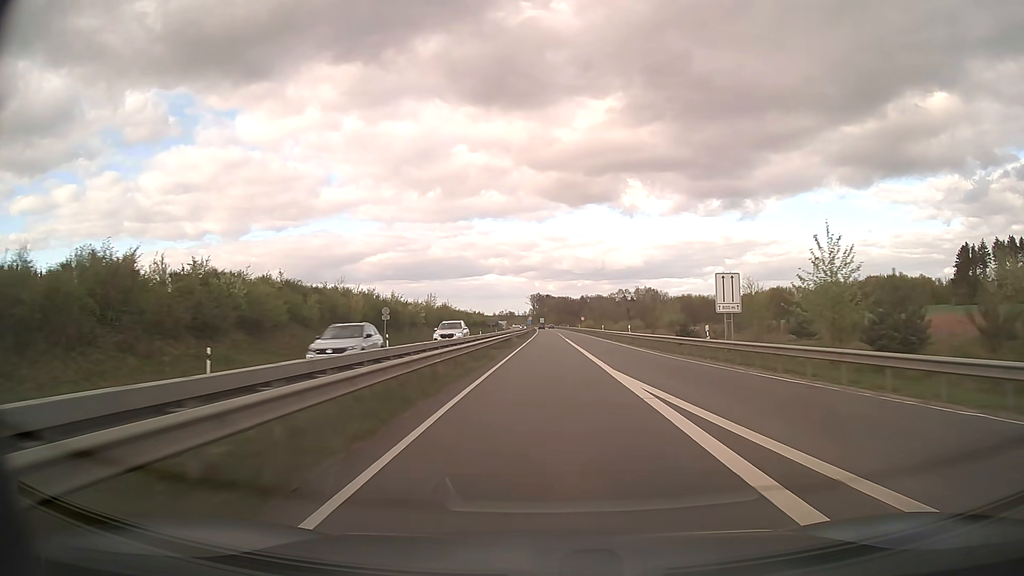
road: trunk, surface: asphalt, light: Day
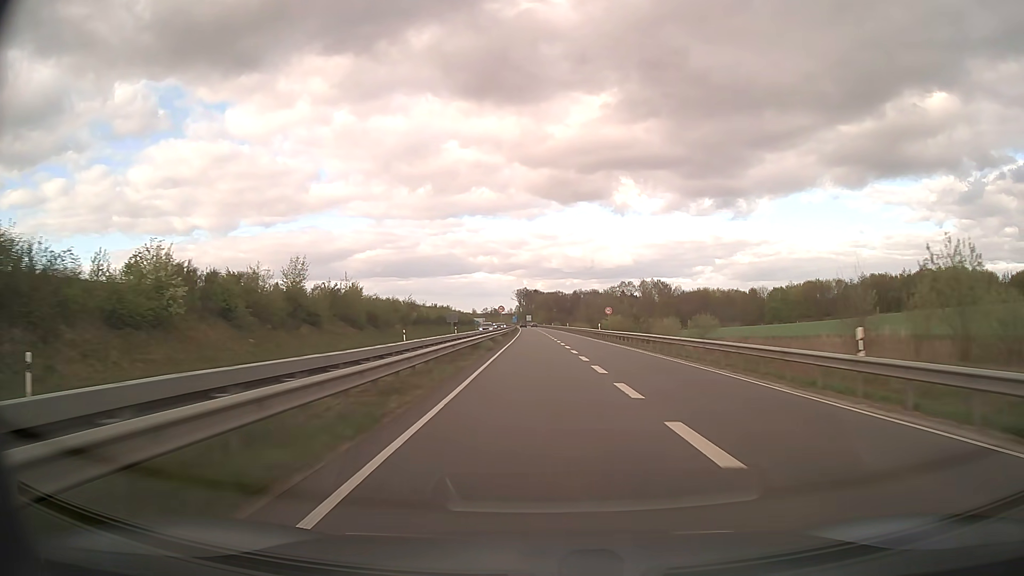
(+0.4, +63.2) m; +1°
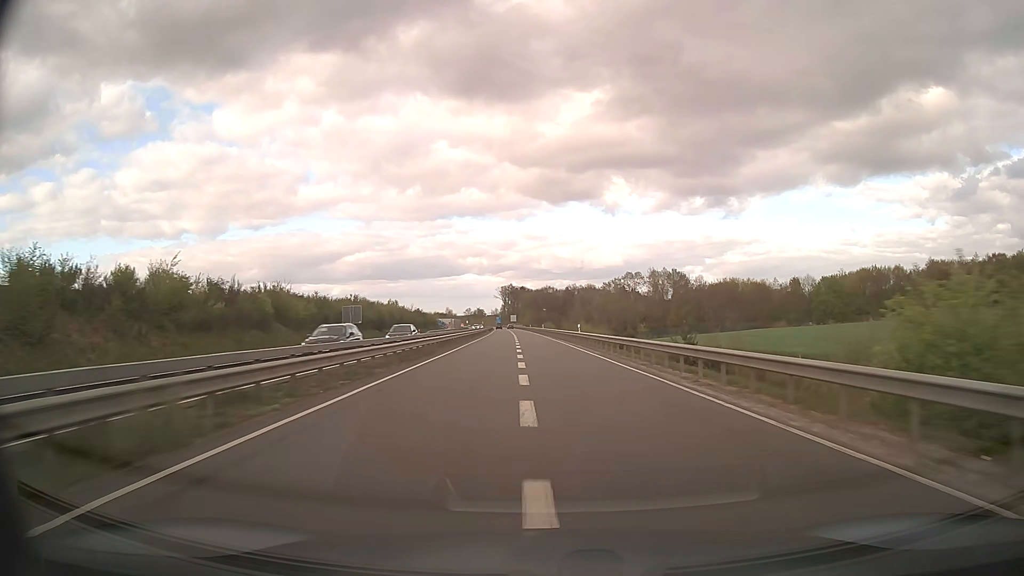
(+0.9, +63.2) m; +1°
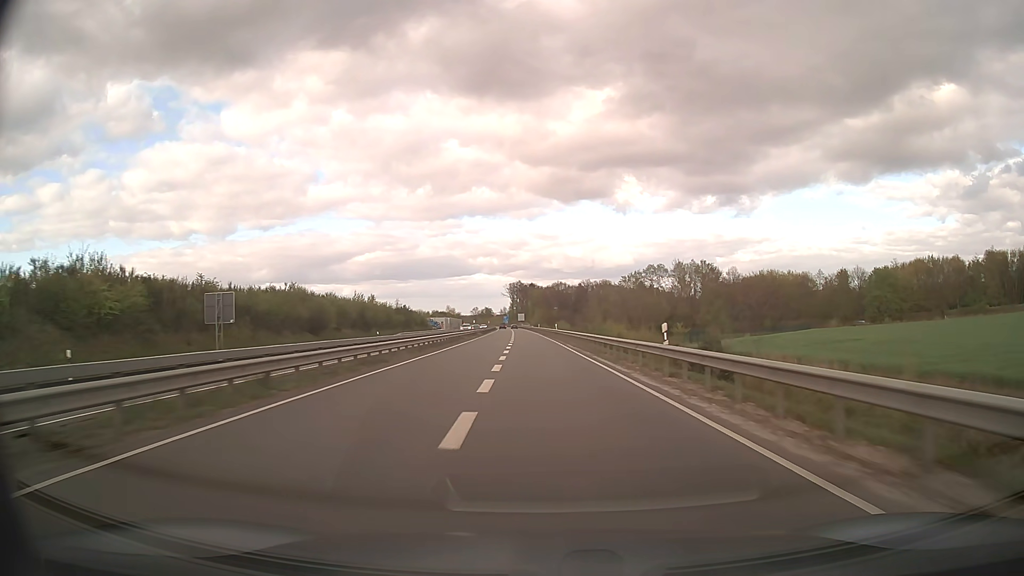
(-0.2, +31.6) m; -1°
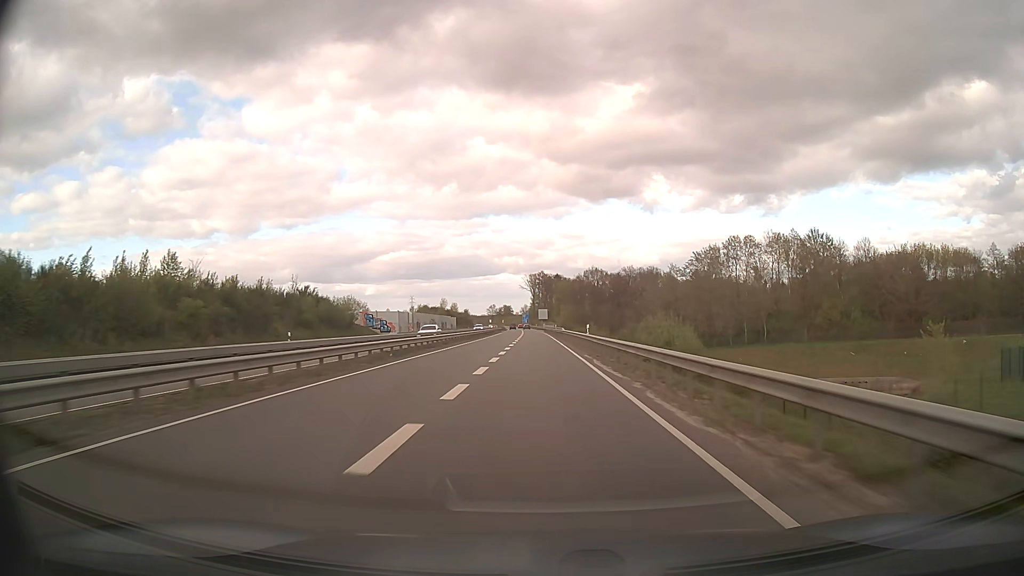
(-1.8, +79.0) m; -2°
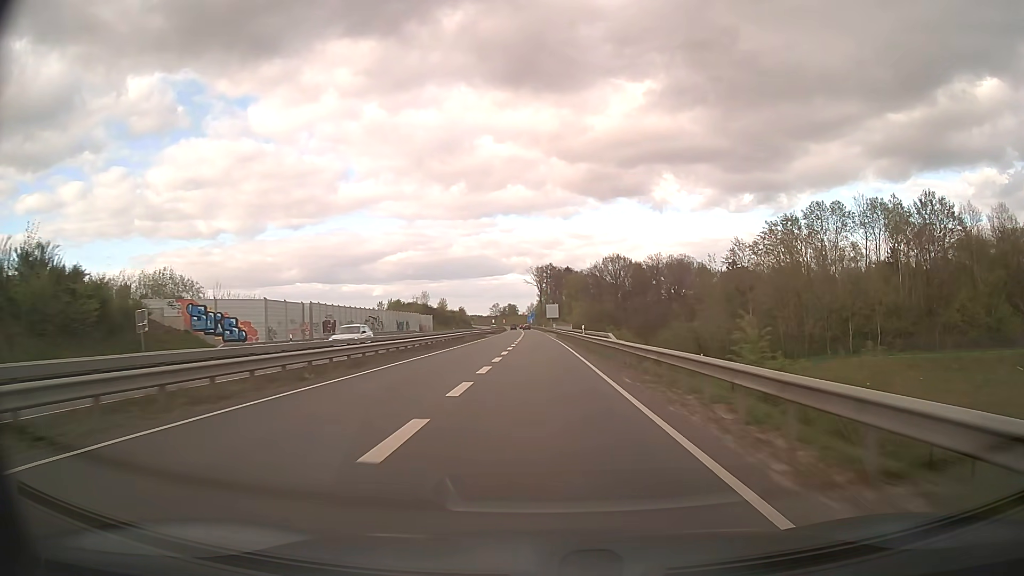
(-0.3, +47.3) m; -1°
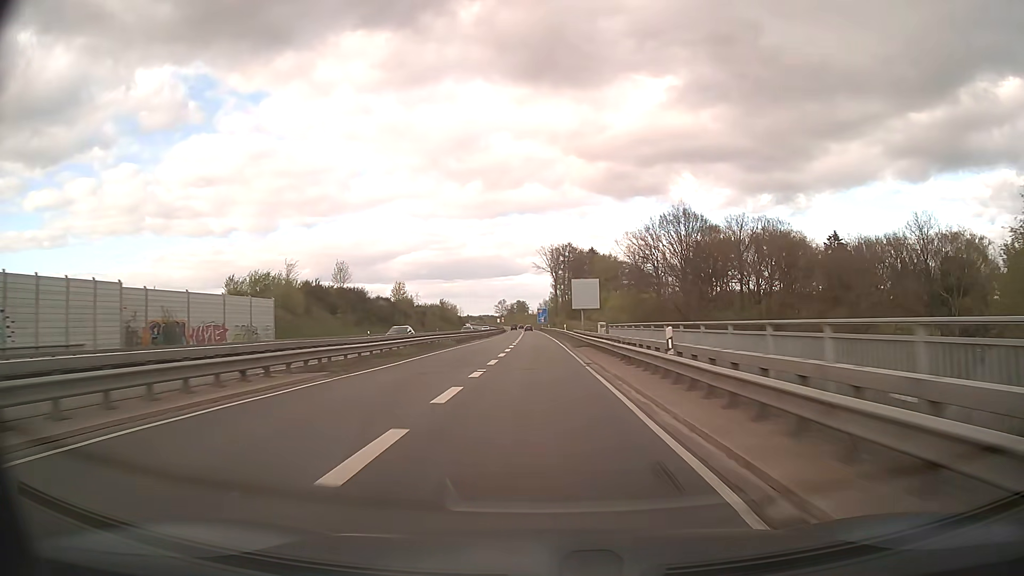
(-0.5, +79.0) m; -1°
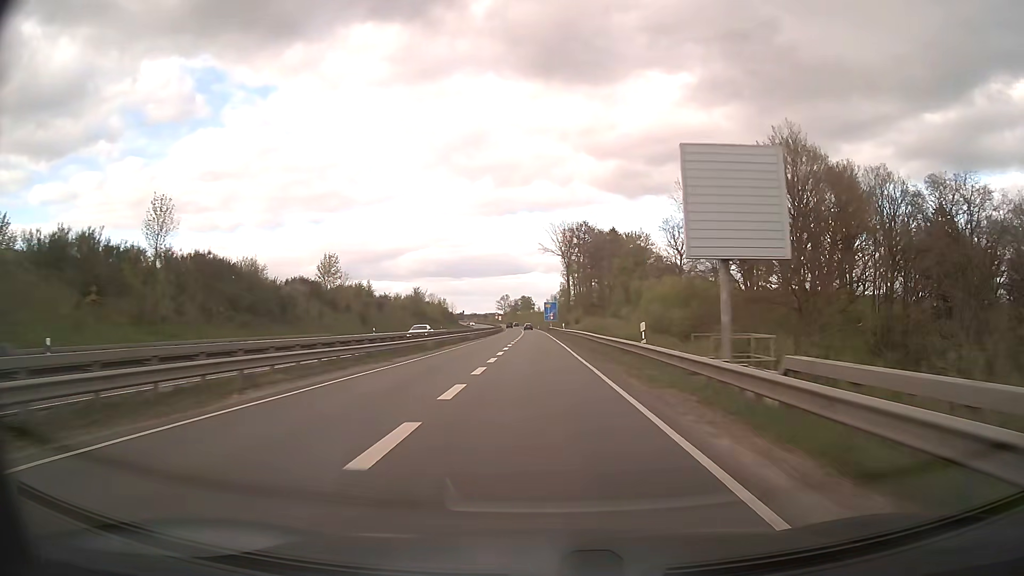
(-0.3, +47.4) m; -1°
(0, +10) (0, +20) (0, +30) (0, +40) (0, +50) (-1, +60) (-1, +70) (-1, +80) (-1, +90) (-1, +100) m
